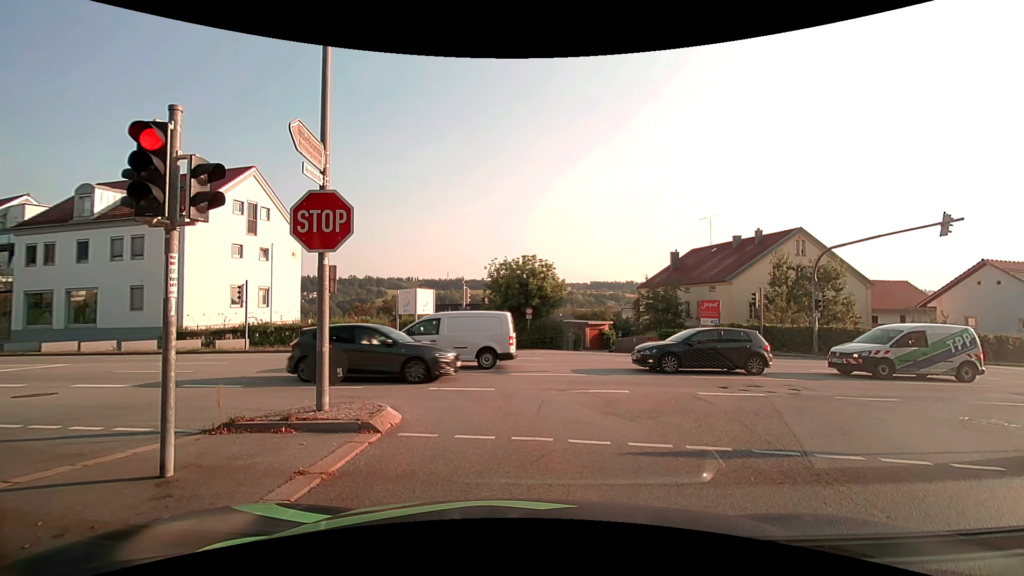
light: Day
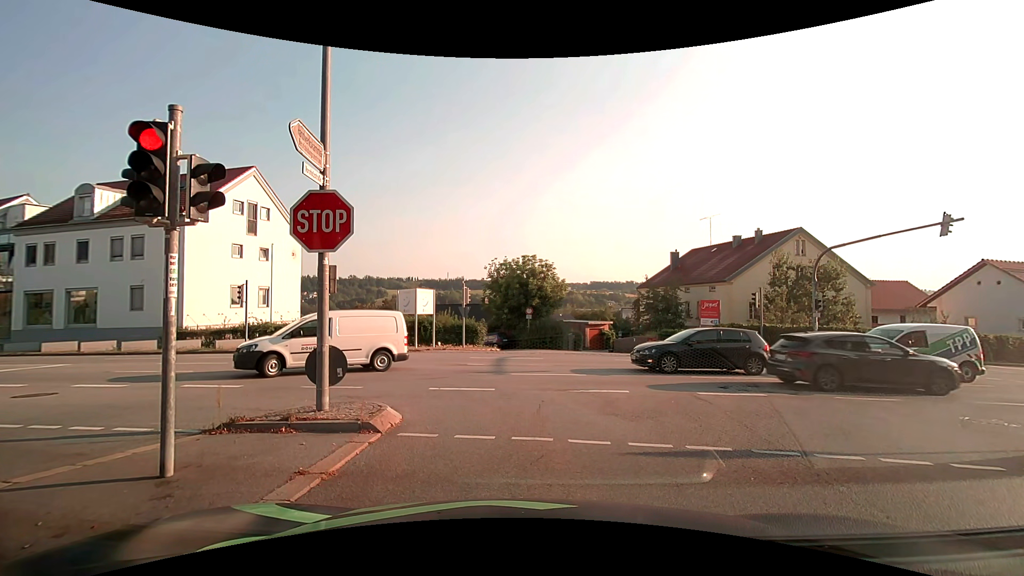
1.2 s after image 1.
(0.0, 0.0) m; 0°
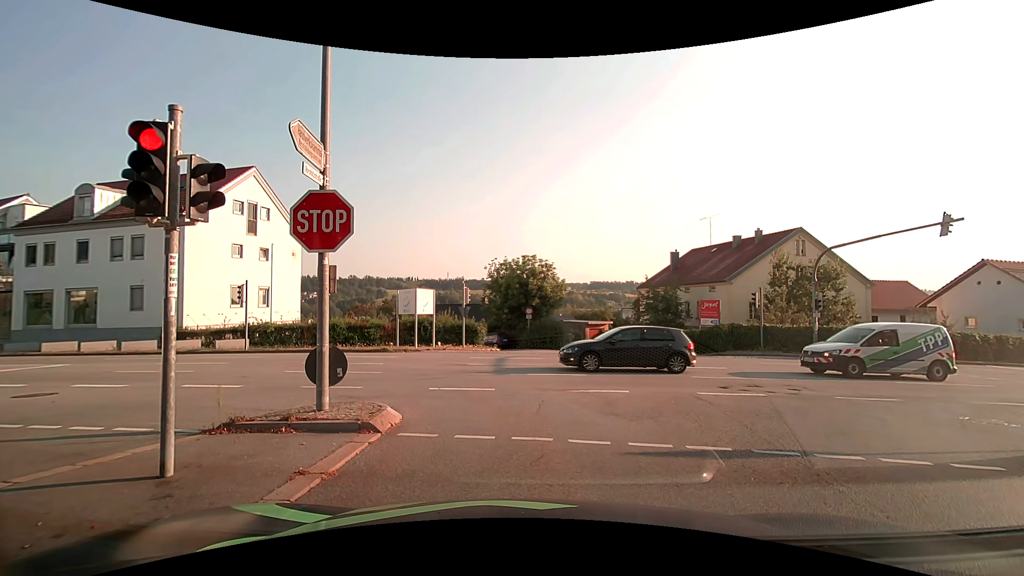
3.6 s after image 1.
(0.0, 0.0) m; 0°
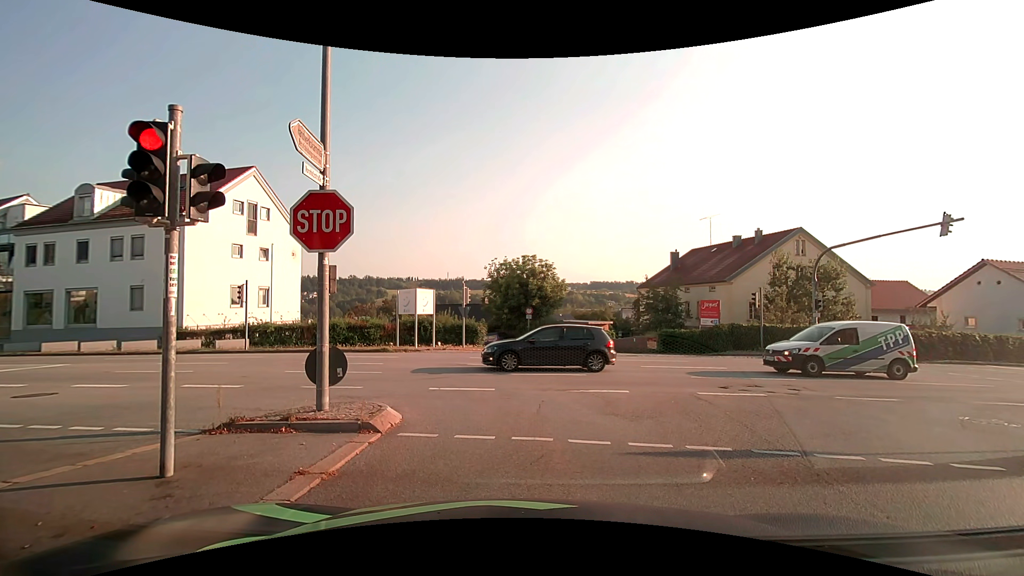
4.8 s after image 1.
(0.0, 0.0) m; 0°
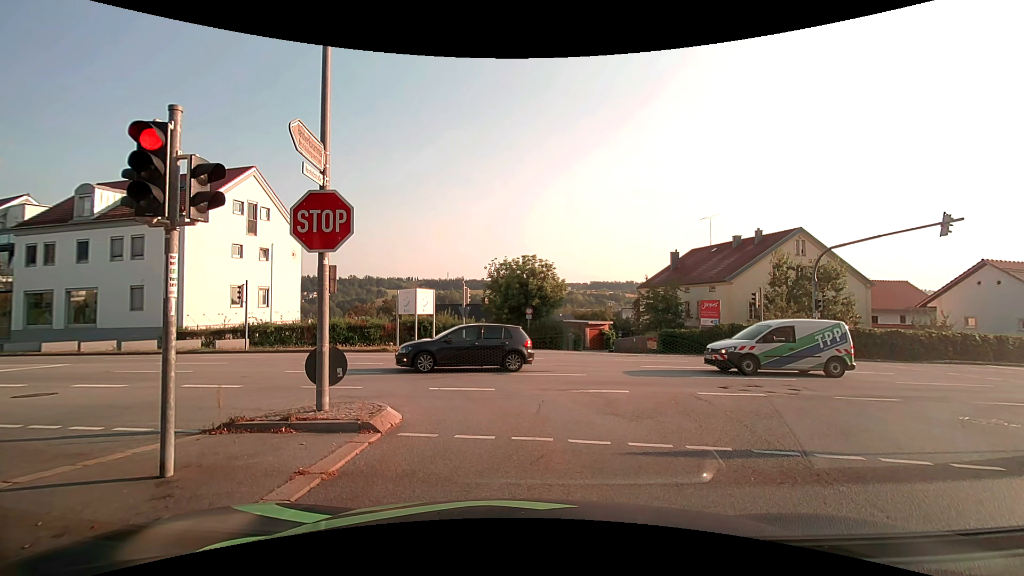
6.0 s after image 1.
(0.0, 0.0) m; 0°
